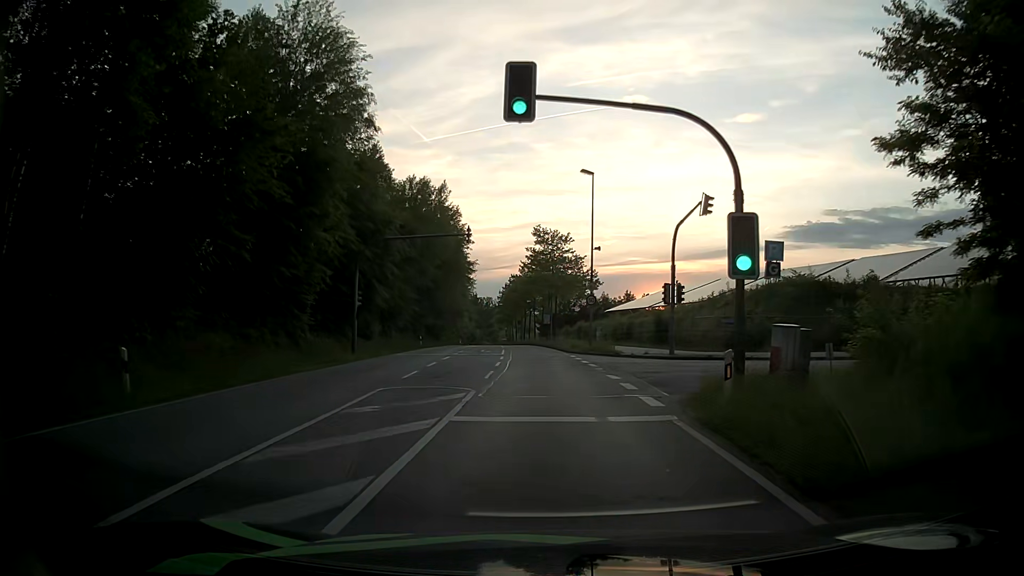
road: secondary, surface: asphalt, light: Day
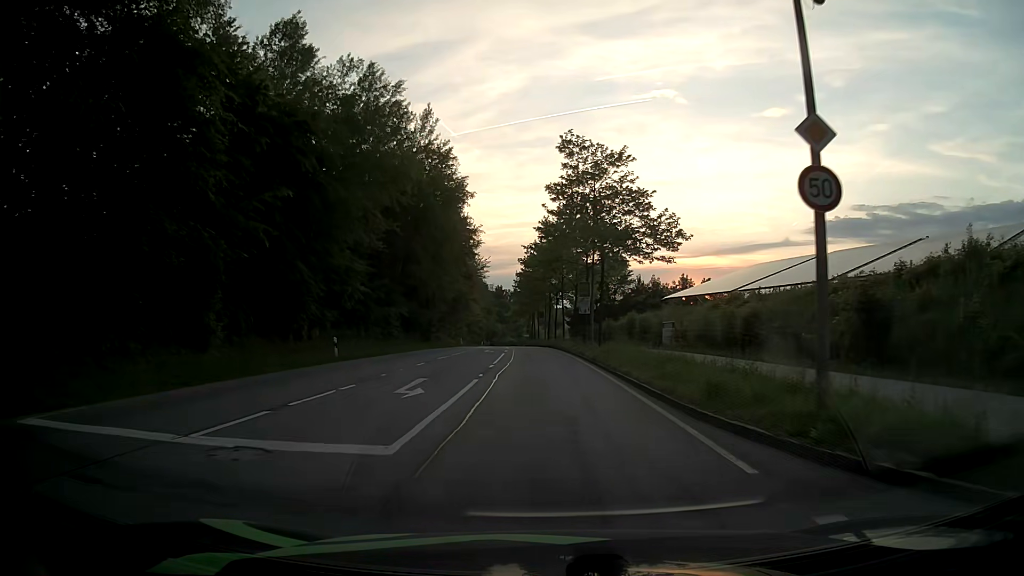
(-0.4, +30.3) m; -2°
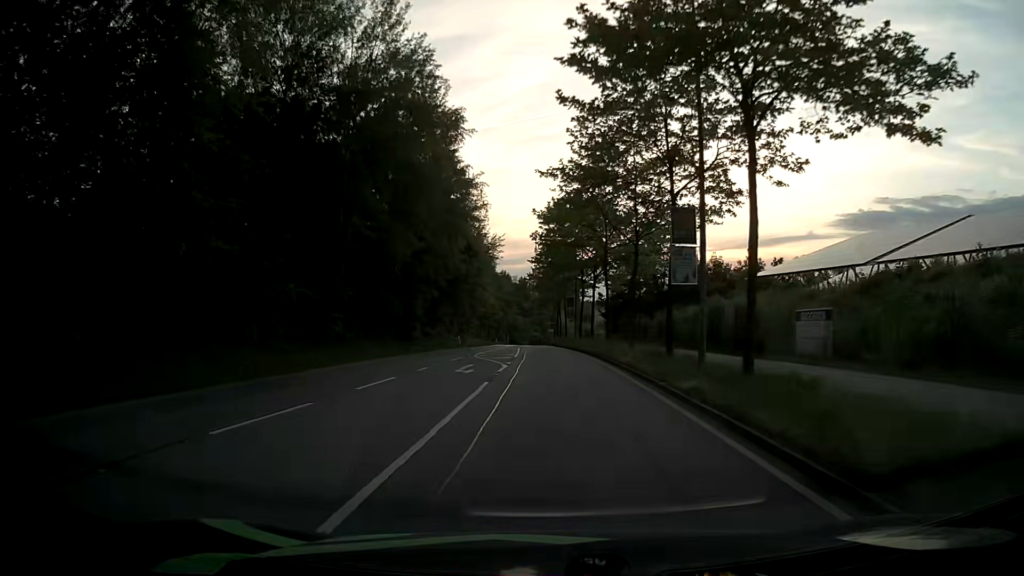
(-0.6, +22.9) m; -3°
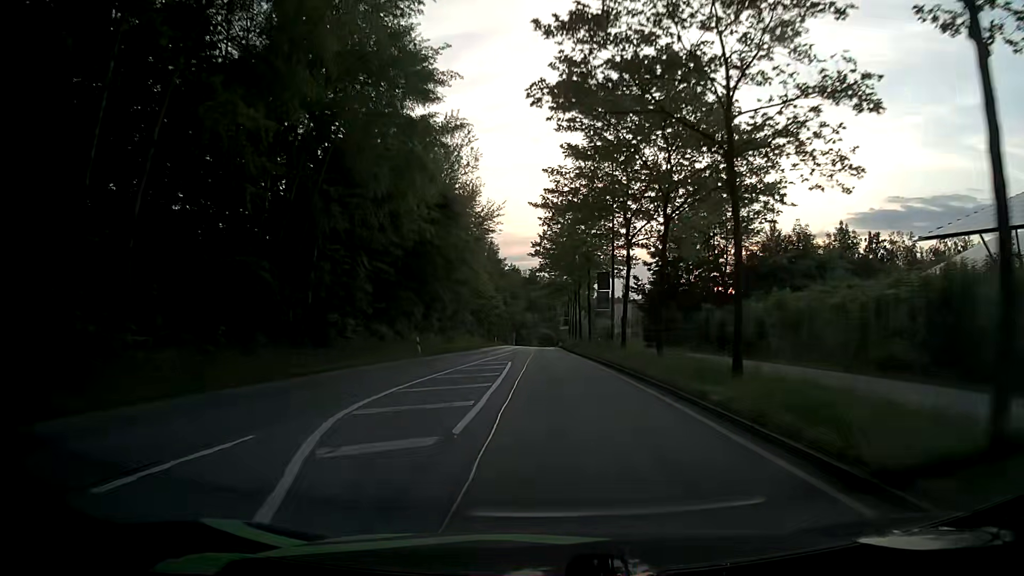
(-0.3, +23.1) m; -1°
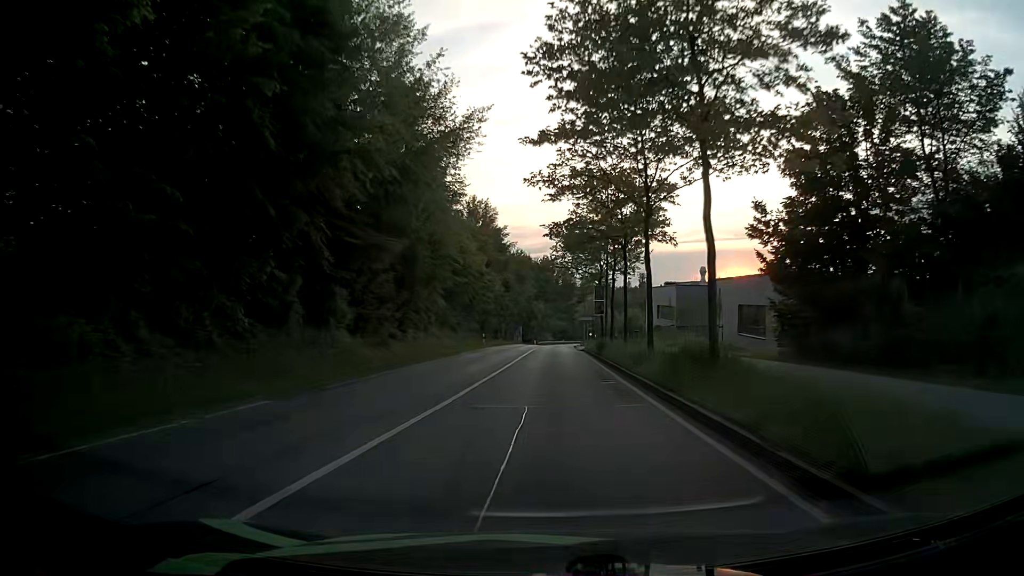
(-0.1, +30.9) m; -1°
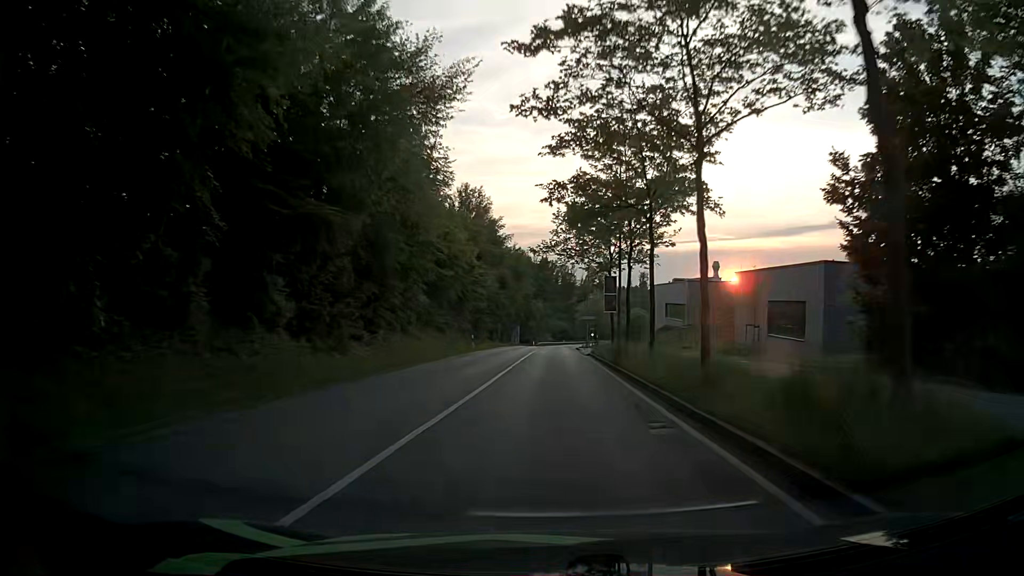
(0.0, +7.8) m; 0°
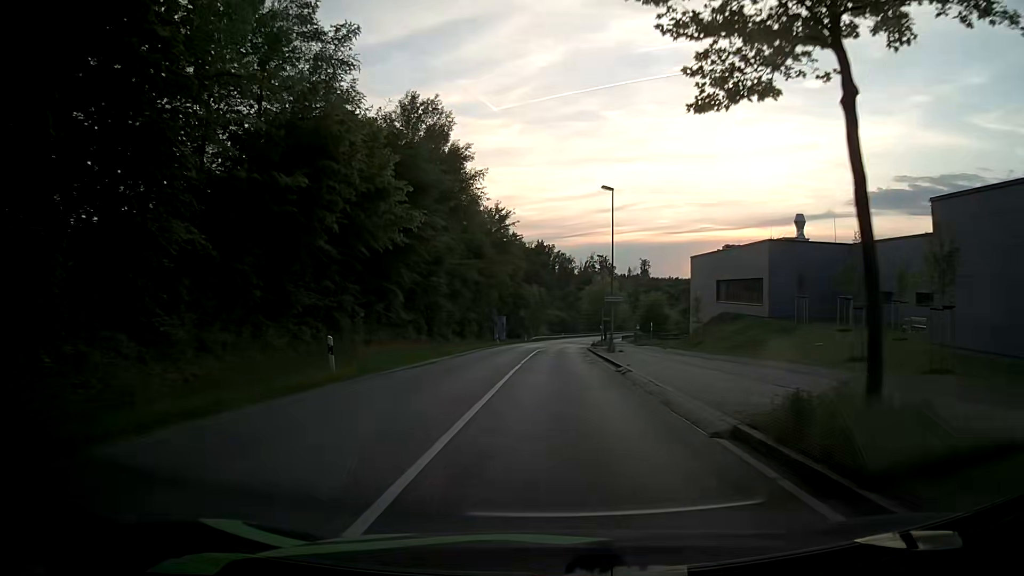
(+0.2, +31.0) m; +1°
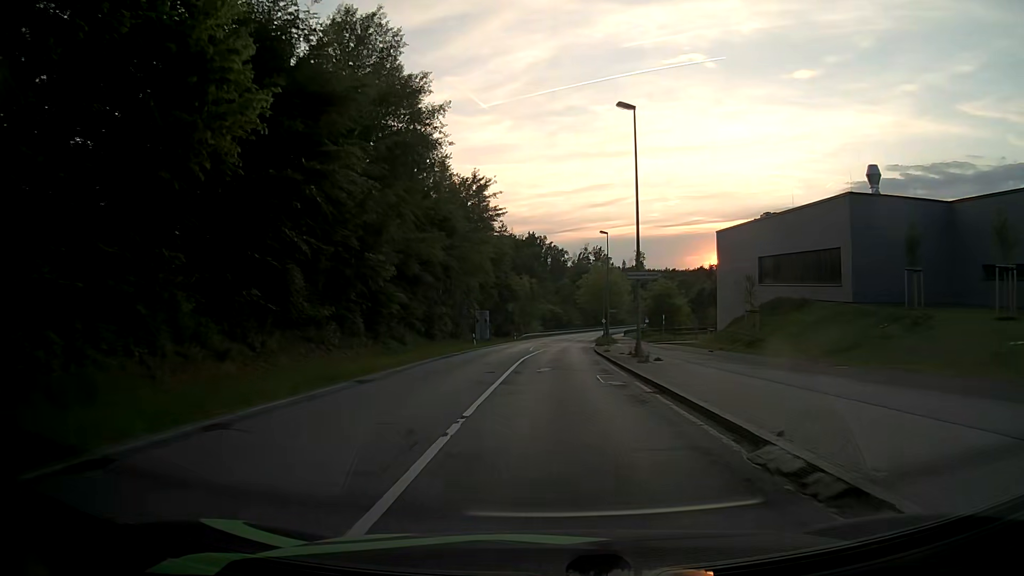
(0.0, +15.5) m; 0°
(0, +10) (0, +20) (0, +30) (+1, +40) (+1, +50) (+2, +60) (+2, +70) (+3, +80) (+4, +90) (+4, +100) m
